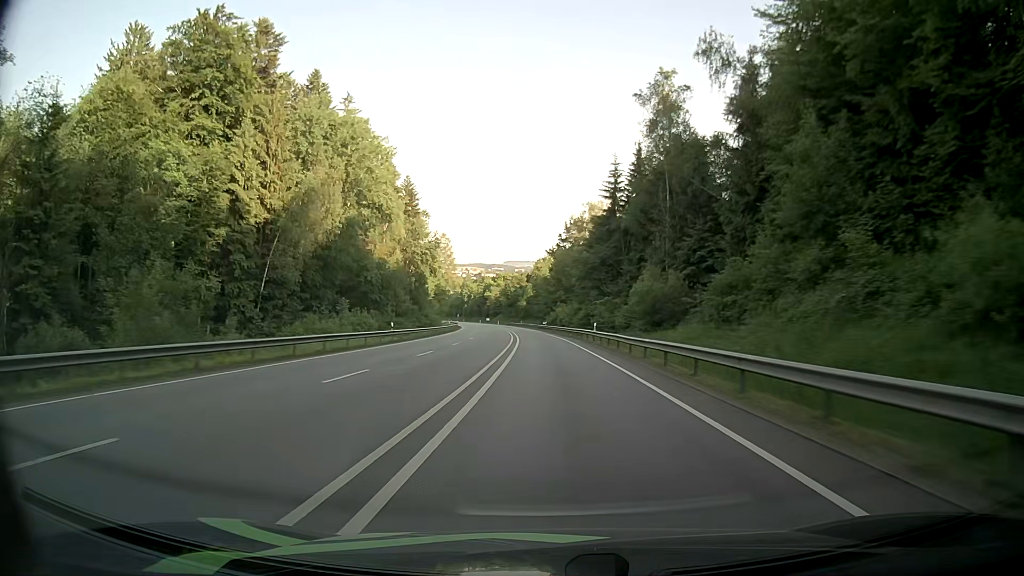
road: primary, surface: asphalt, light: Day
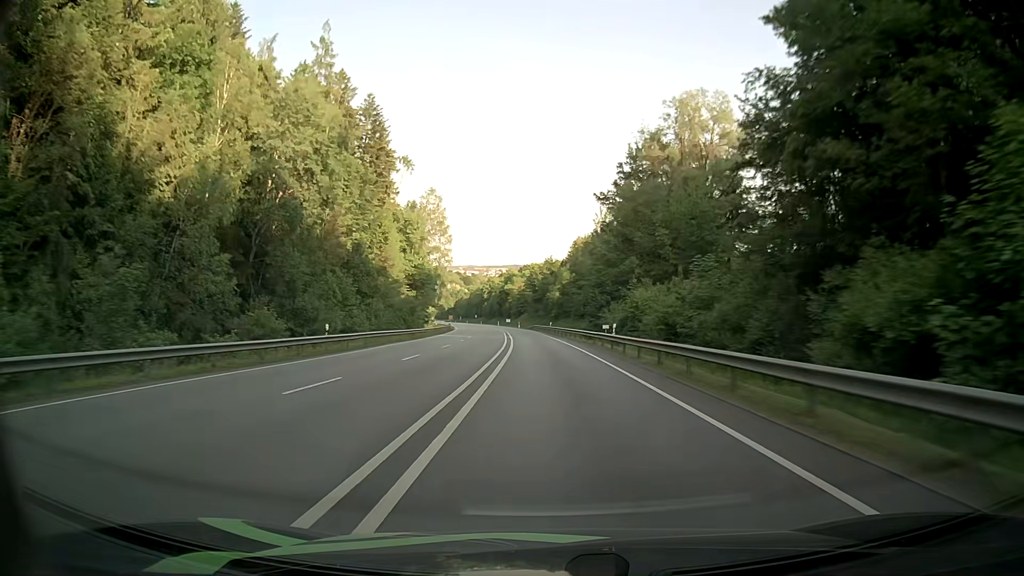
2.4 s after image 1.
(-1.6, +63.2) m; -3°
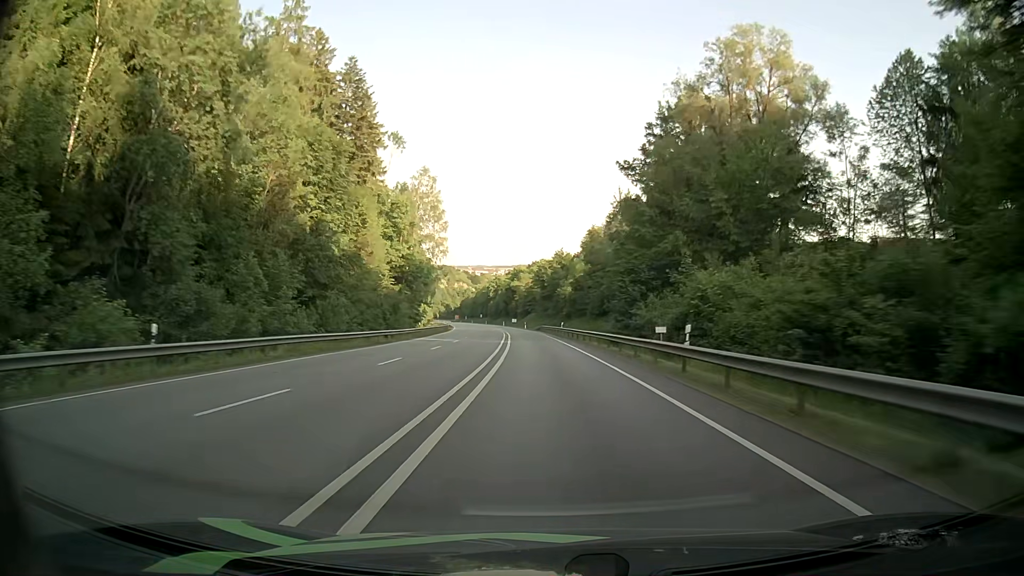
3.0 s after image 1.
(-0.1, +15.7) m; 0°
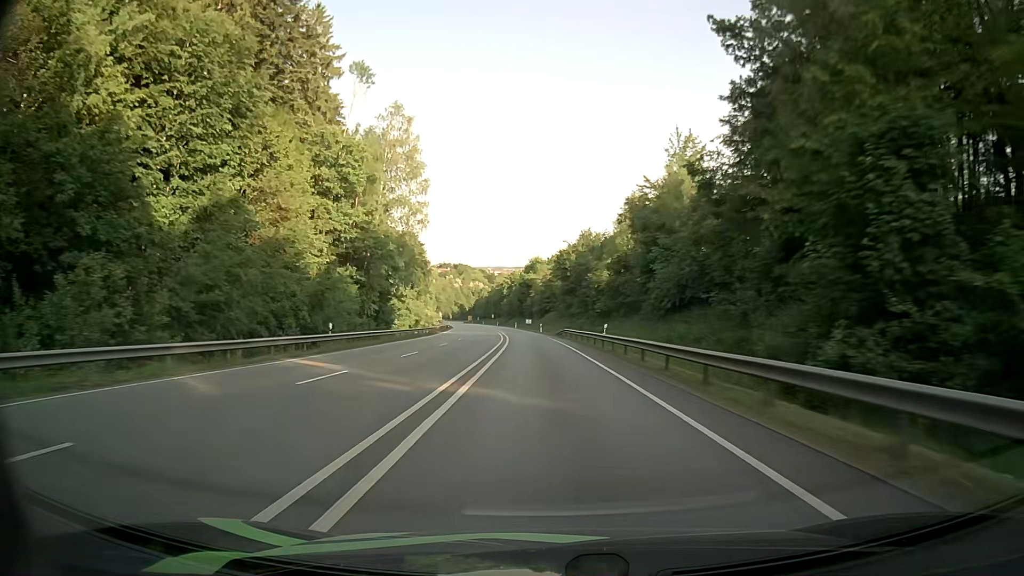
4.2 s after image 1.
(-0.6, +31.2) m; -2°
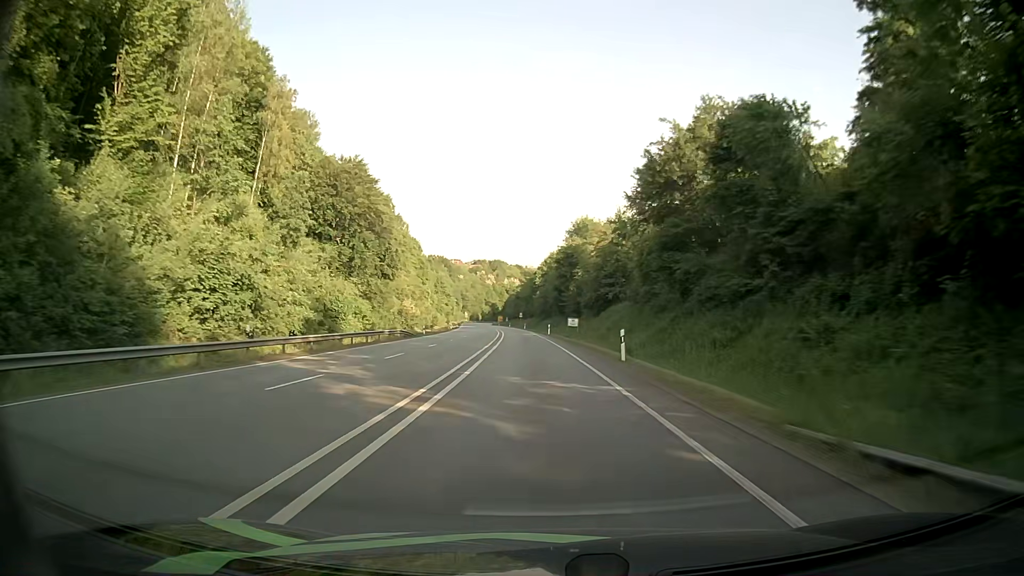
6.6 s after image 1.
(-1.9, +61.8) m; -4°
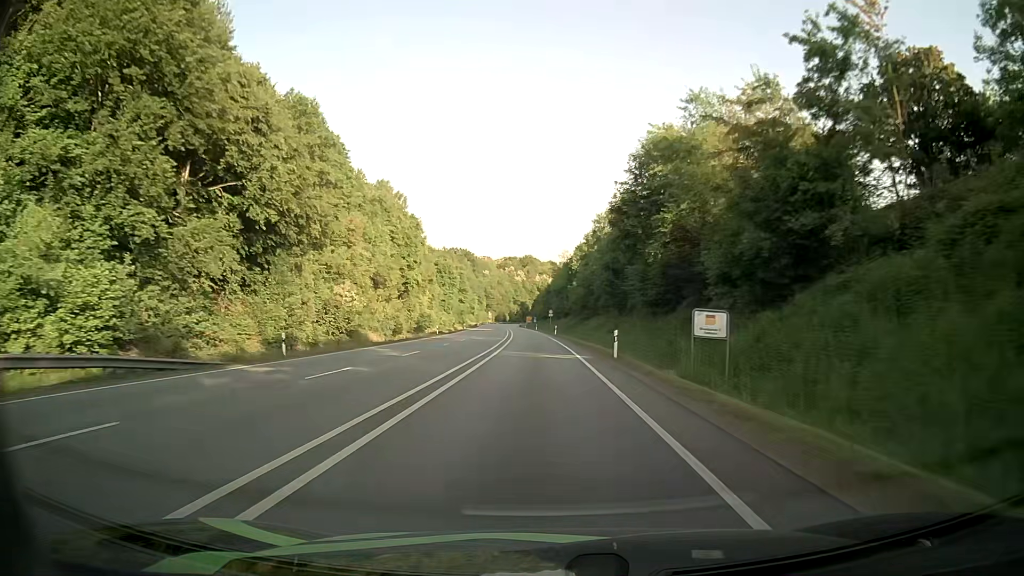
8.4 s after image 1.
(-1.1, +45.9) m; -3°
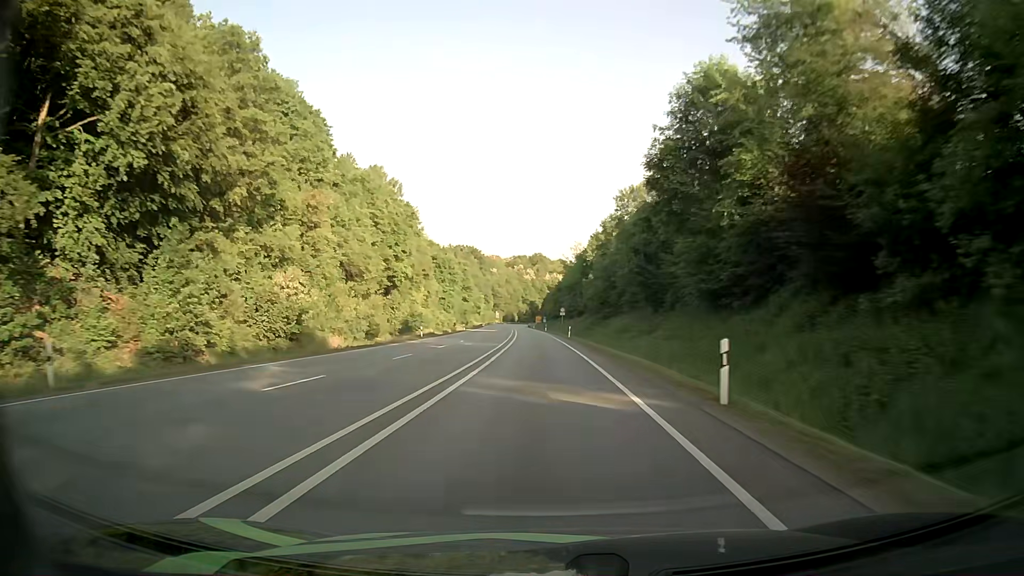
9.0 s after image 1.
(-0.1, +15.2) m; -1°
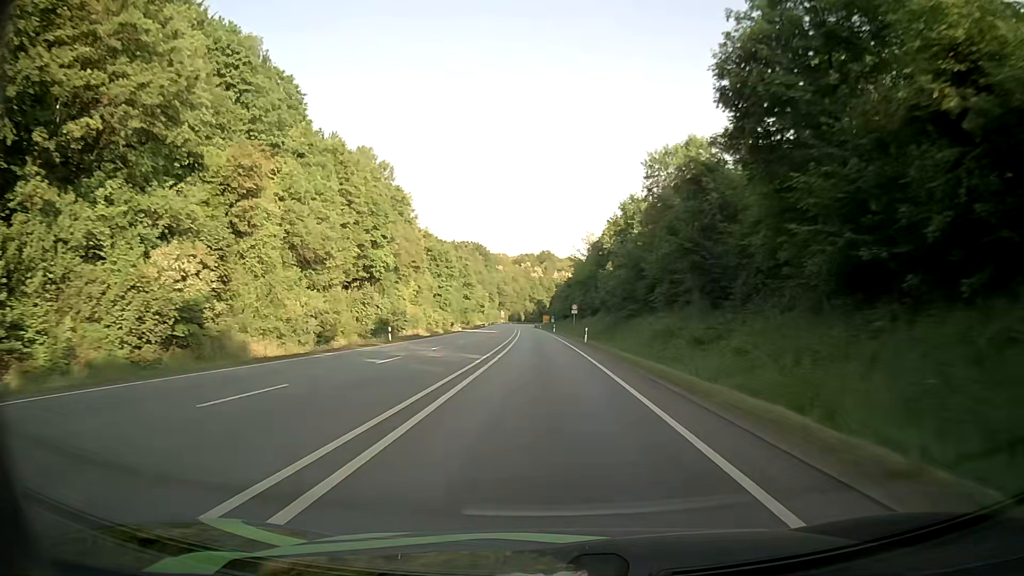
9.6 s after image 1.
(-0.1, +15.2) m; -1°
